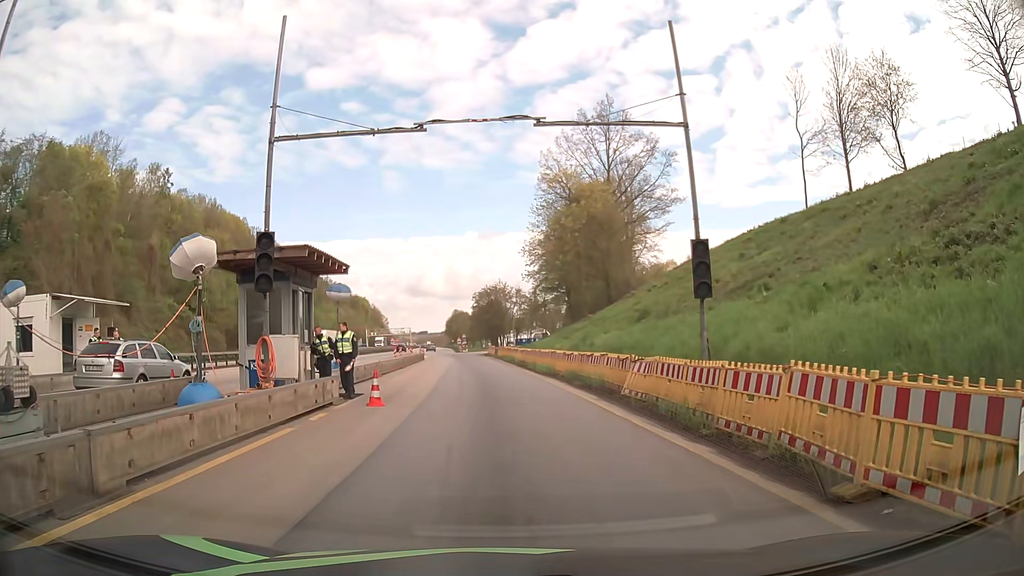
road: motorway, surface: asphalt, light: Day
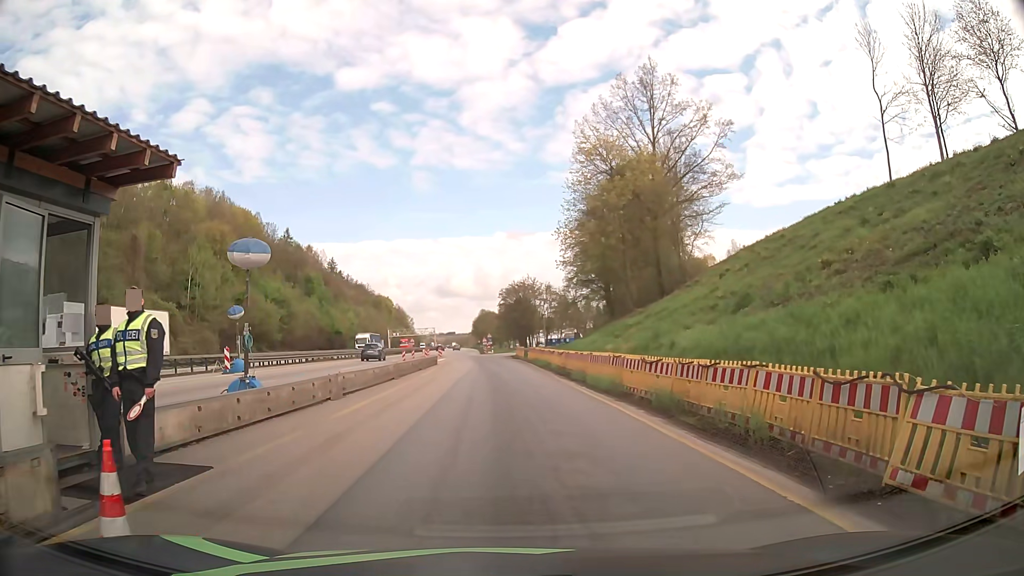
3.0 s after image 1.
(-0.3, +11.0) m; -4°
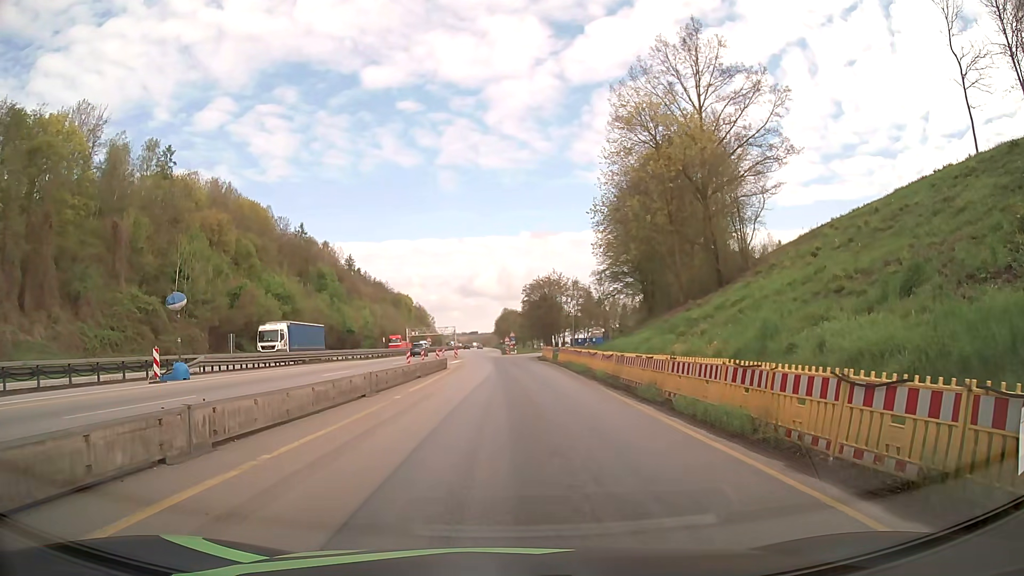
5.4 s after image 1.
(0.0, +9.3) m; -1°
